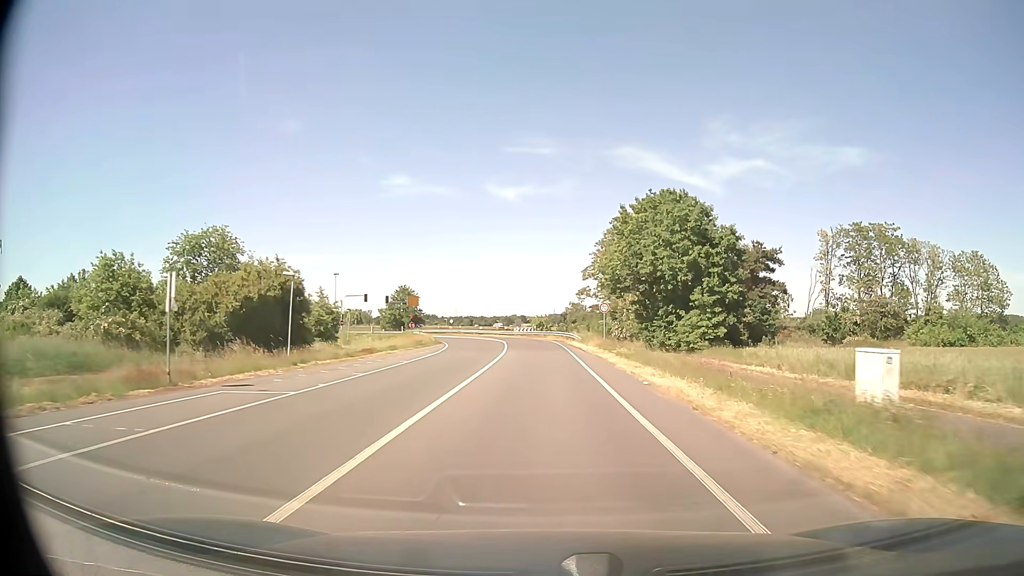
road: tertiary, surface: asphalt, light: Day
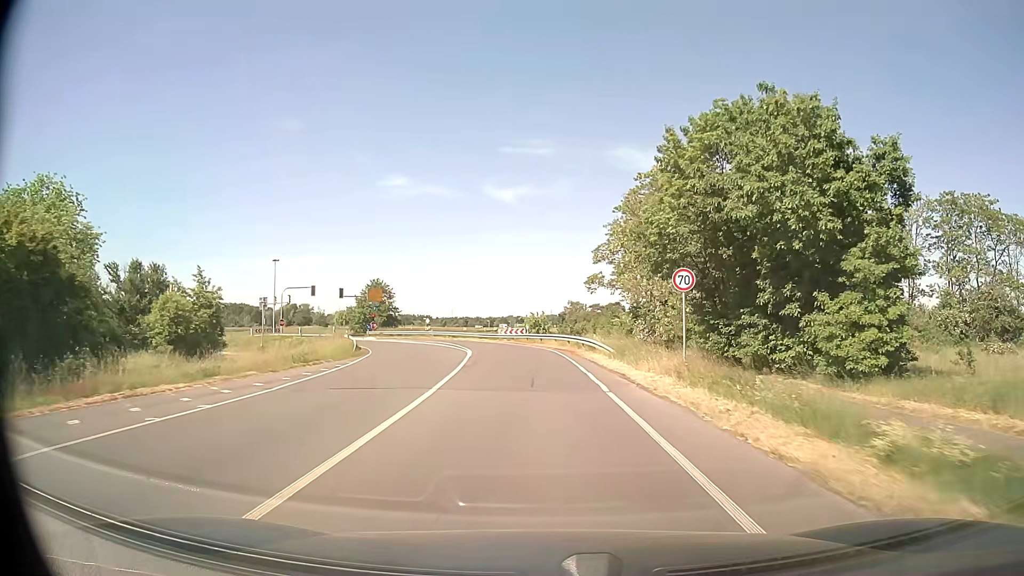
(0.0, +24.7) m; 0°
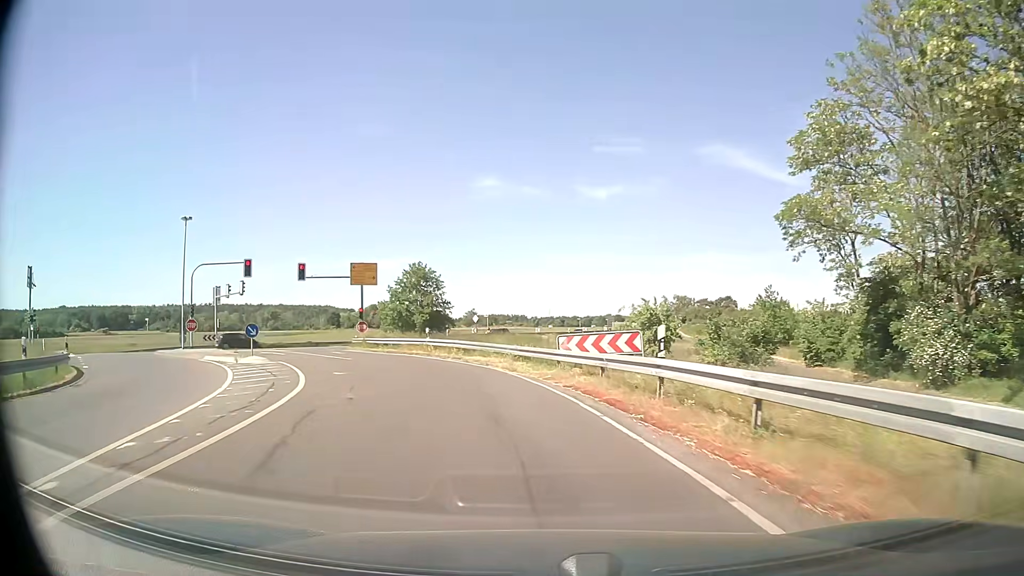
(-1.2, +39.9) m; -8°
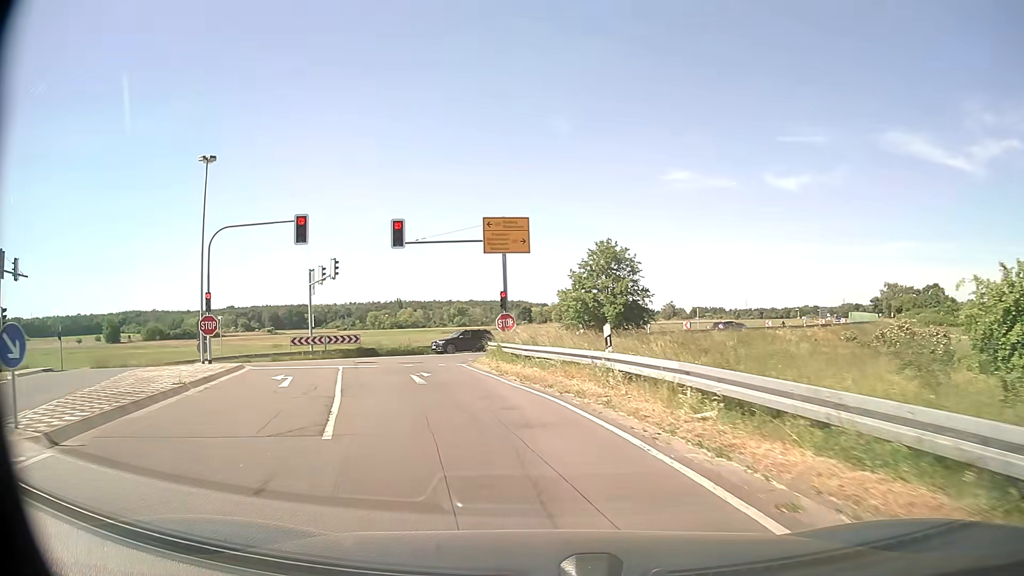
(-2.8, +20.8) m; -17°
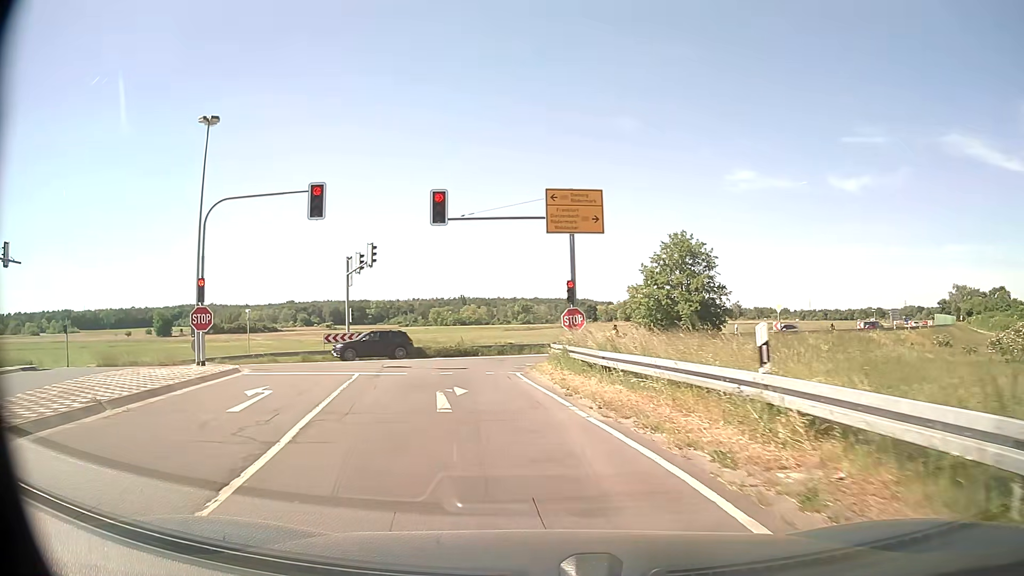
(-0.3, +6.1) m; -6°
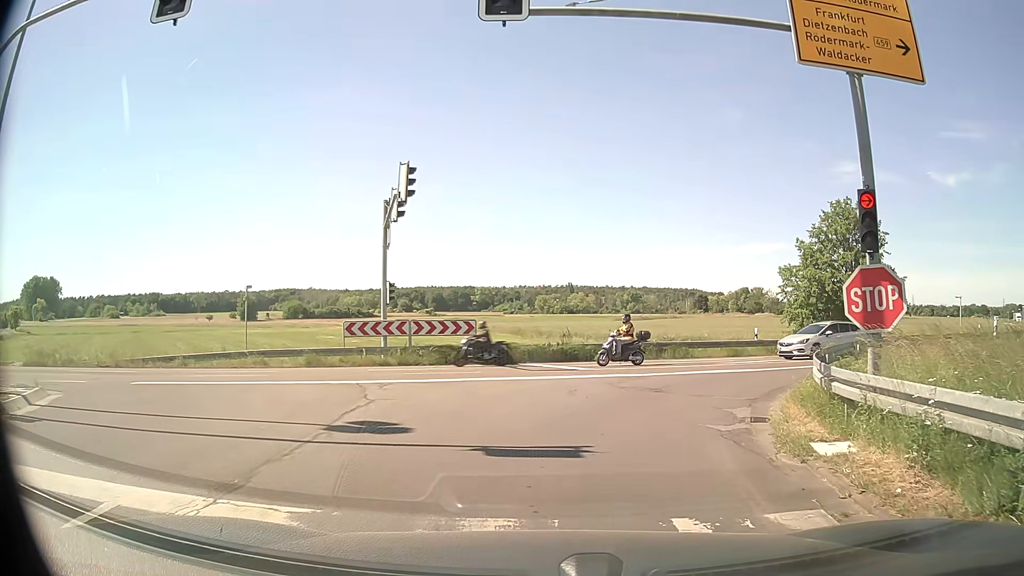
(-1.6, +15.4) m; -9°
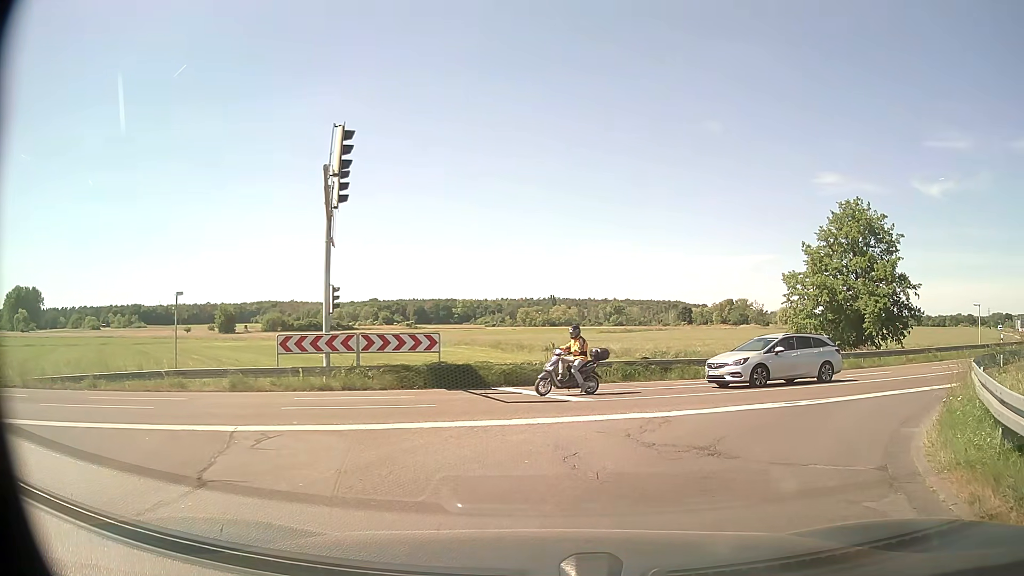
(0.0, +5.3) m; 0°
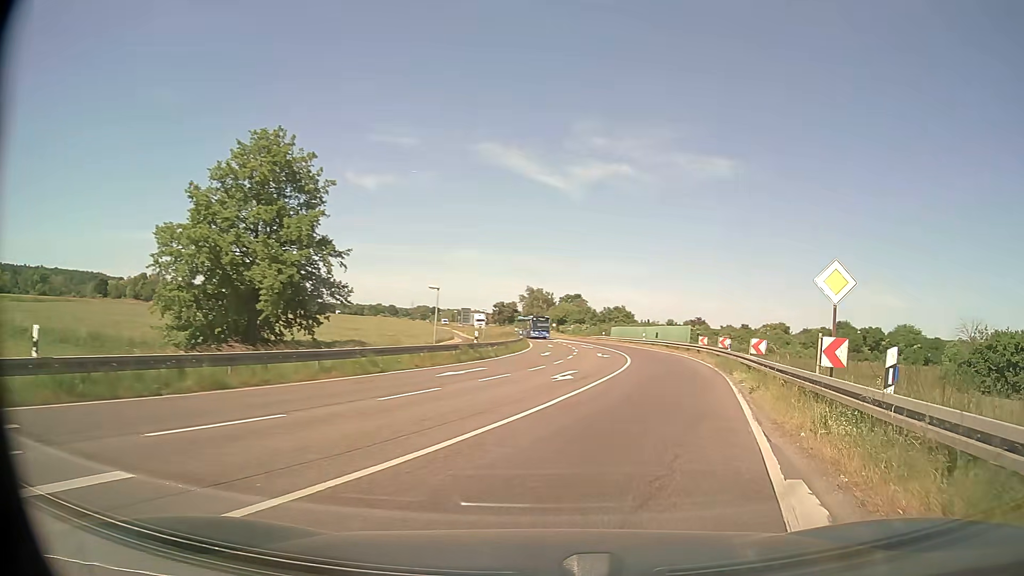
(+7.2, +15.2) m; +49°
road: primary
(+2, +10) (+4, +20) (+6, +29) (+8, +39) (+9, +49) (+10, +59) (+10, +69) (+9, +79) (+8, +89) (+7, +99) m
